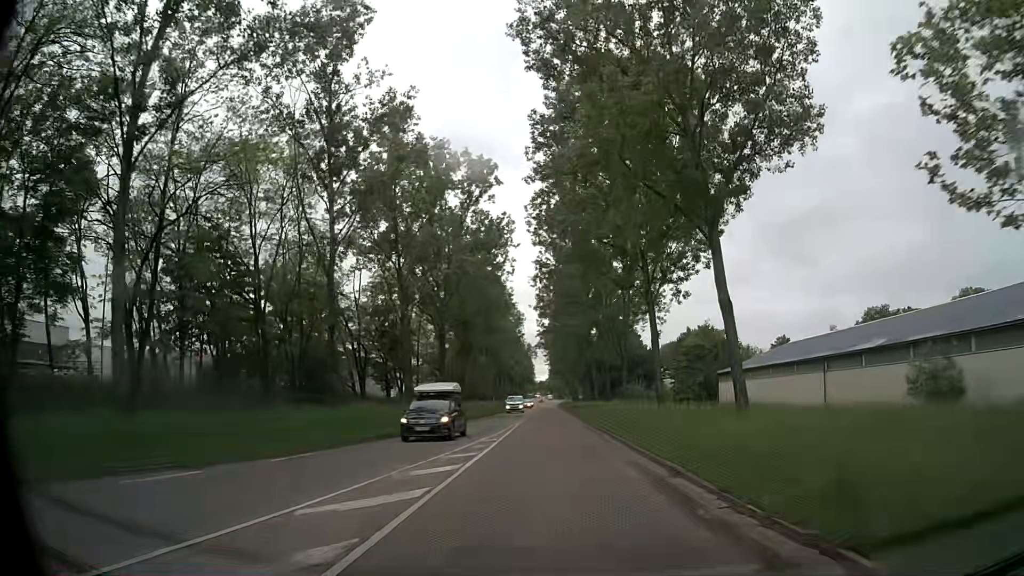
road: secondary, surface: asphalt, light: Day
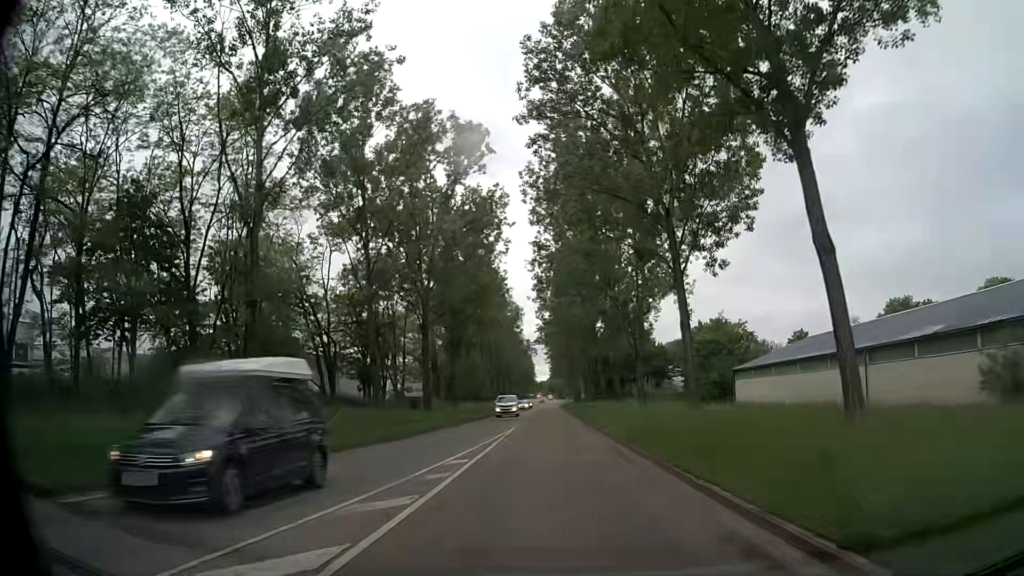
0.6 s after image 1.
(0.0, +7.7) m; 0°
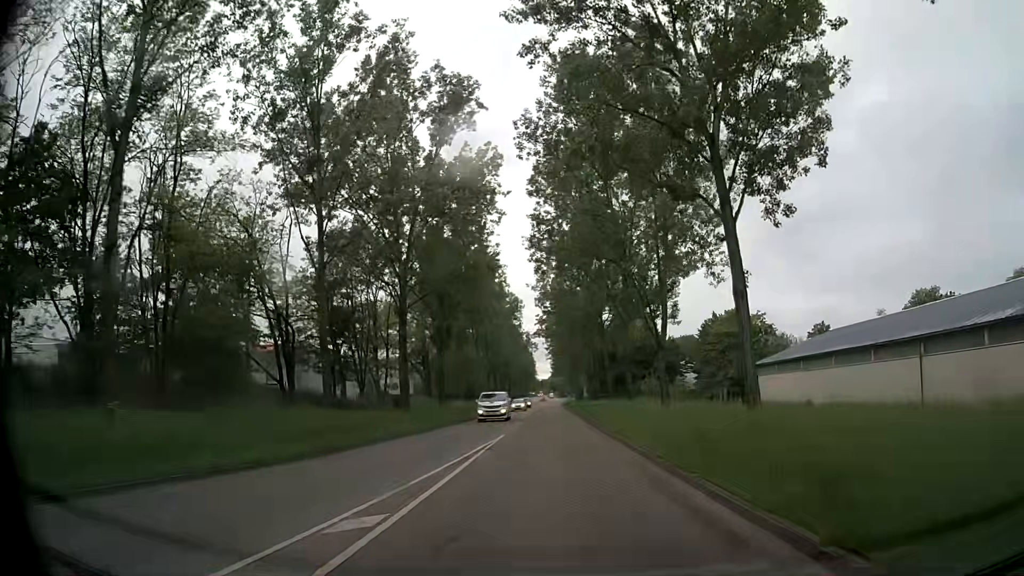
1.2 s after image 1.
(-0.1, +7.7) m; -1°
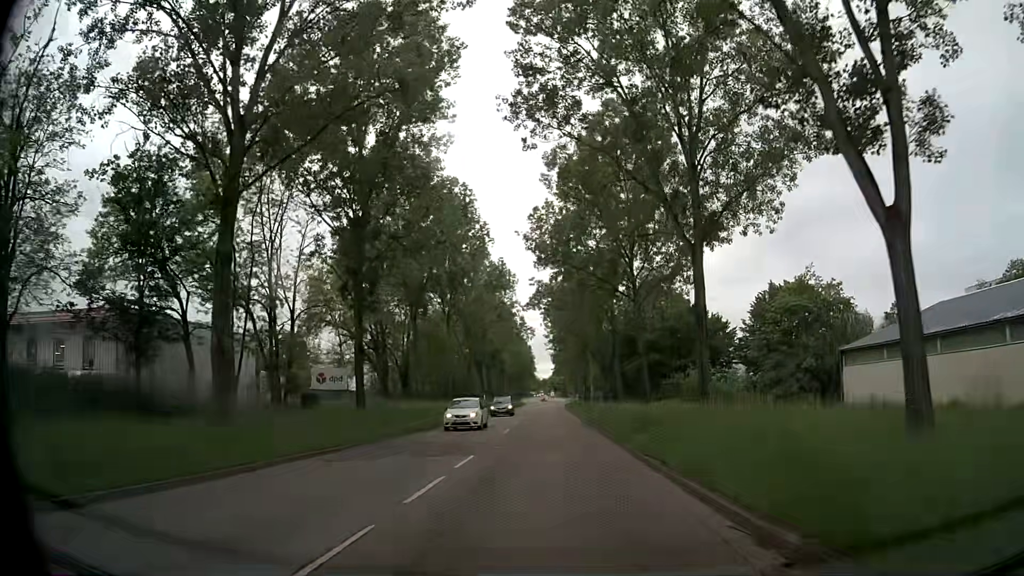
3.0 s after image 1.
(0.0, +23.2) m; 0°
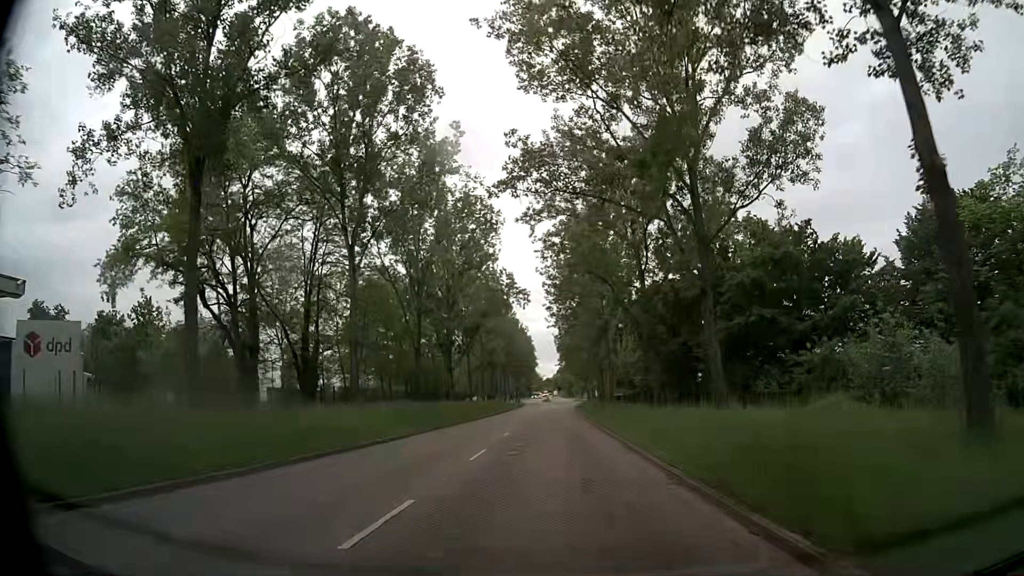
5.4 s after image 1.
(0.0, +29.8) m; 0°
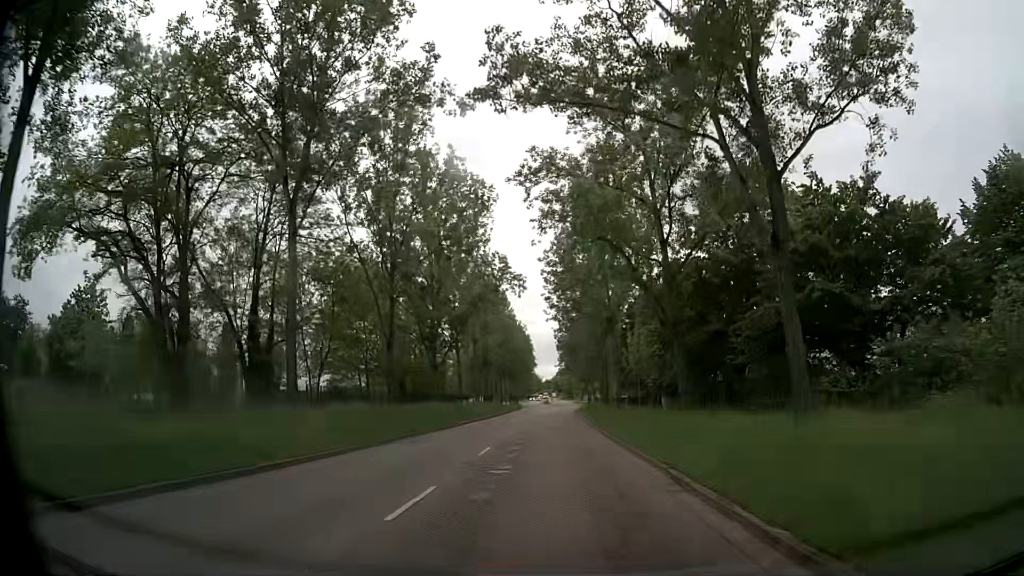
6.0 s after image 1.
(0.0, +7.4) m; 0°
